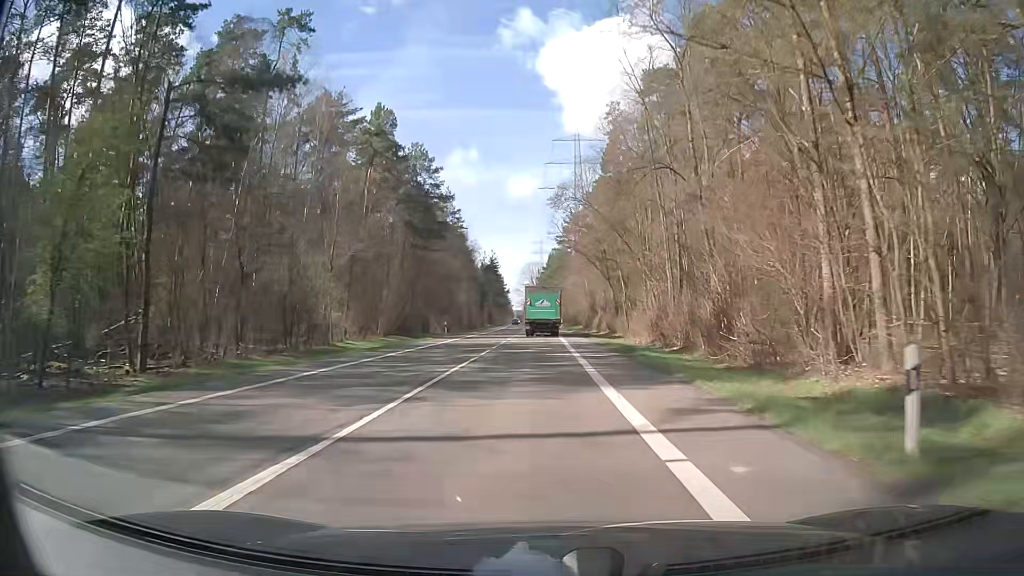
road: secondary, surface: asphalt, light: Day
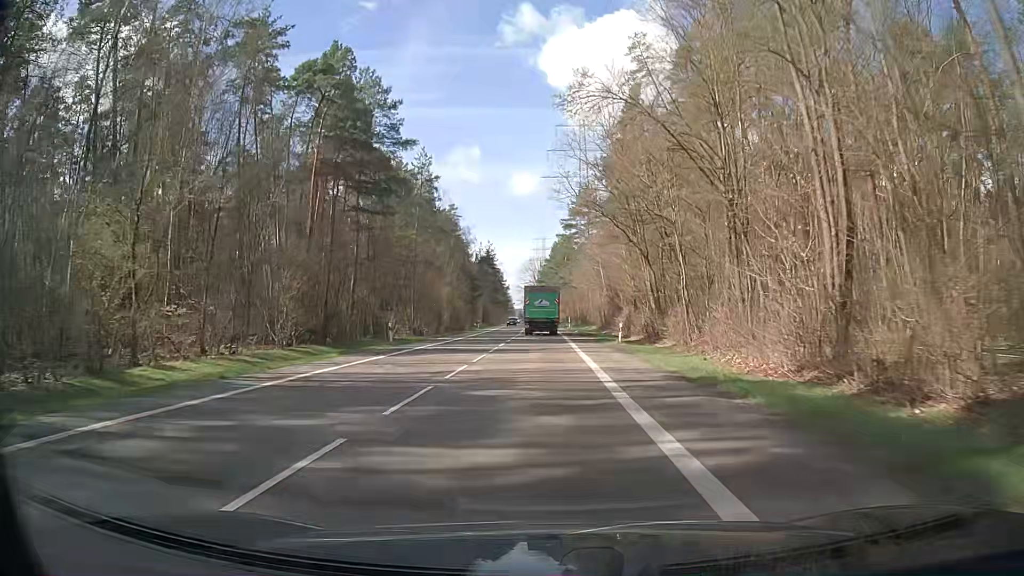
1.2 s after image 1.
(-0.2, +21.6) m; 0°
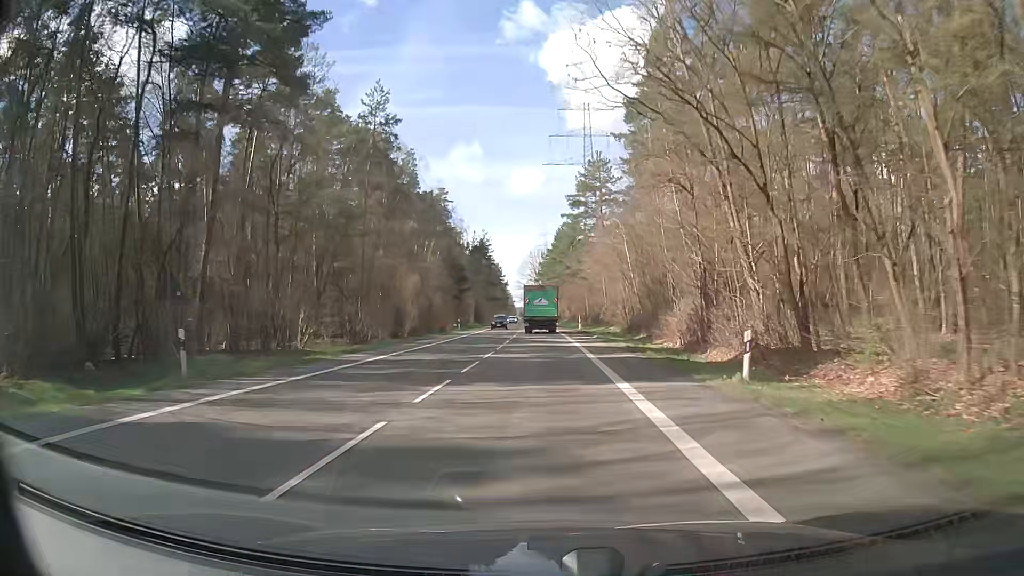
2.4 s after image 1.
(0.0, +21.6) m; 0°
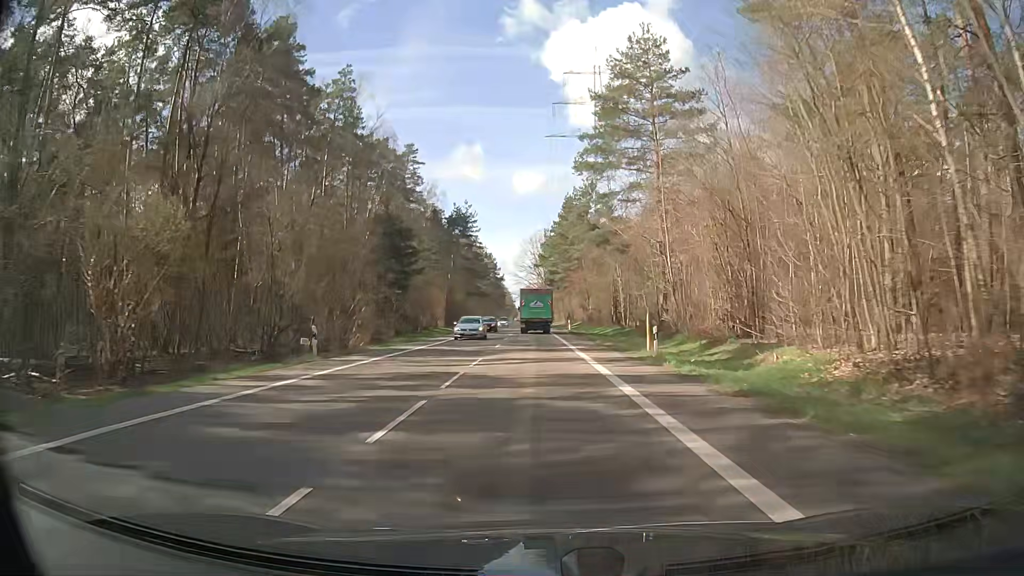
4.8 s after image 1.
(-0.2, +43.2) m; -1°
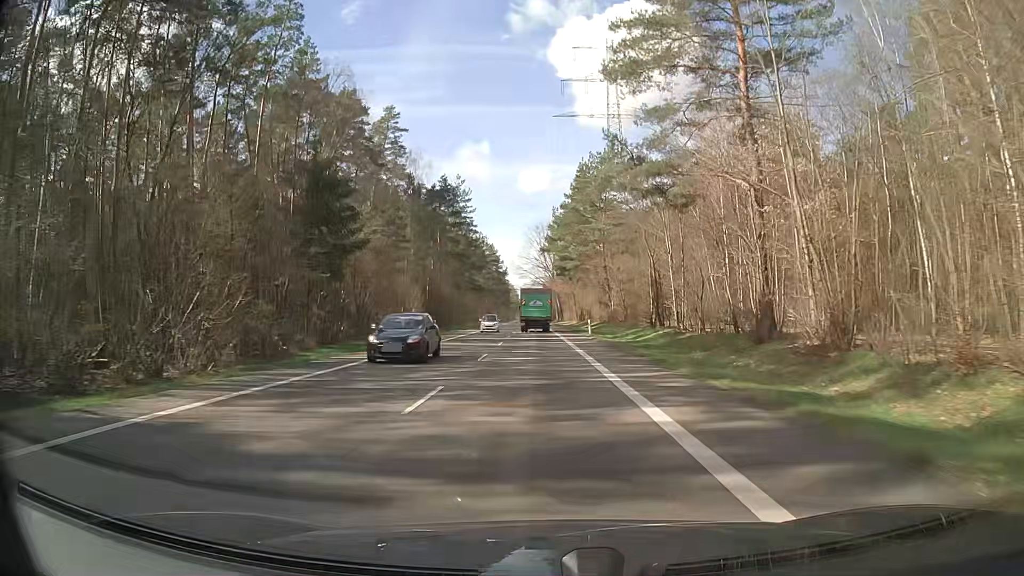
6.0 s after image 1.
(+0.2, +21.5) m; 0°
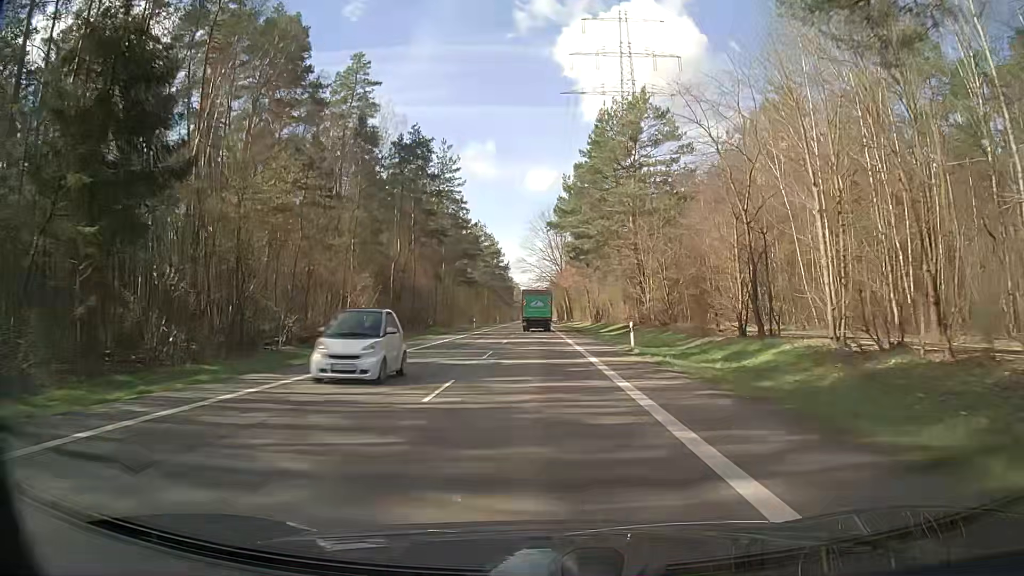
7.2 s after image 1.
(+0.1, +21.5) m; -1°
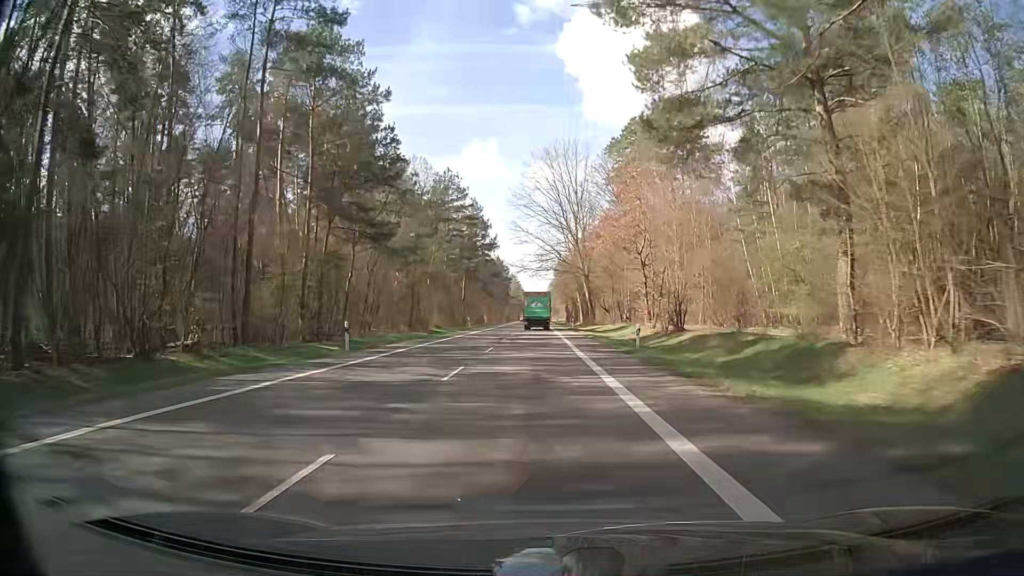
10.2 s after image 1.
(+0.2, +53.7) m; 0°
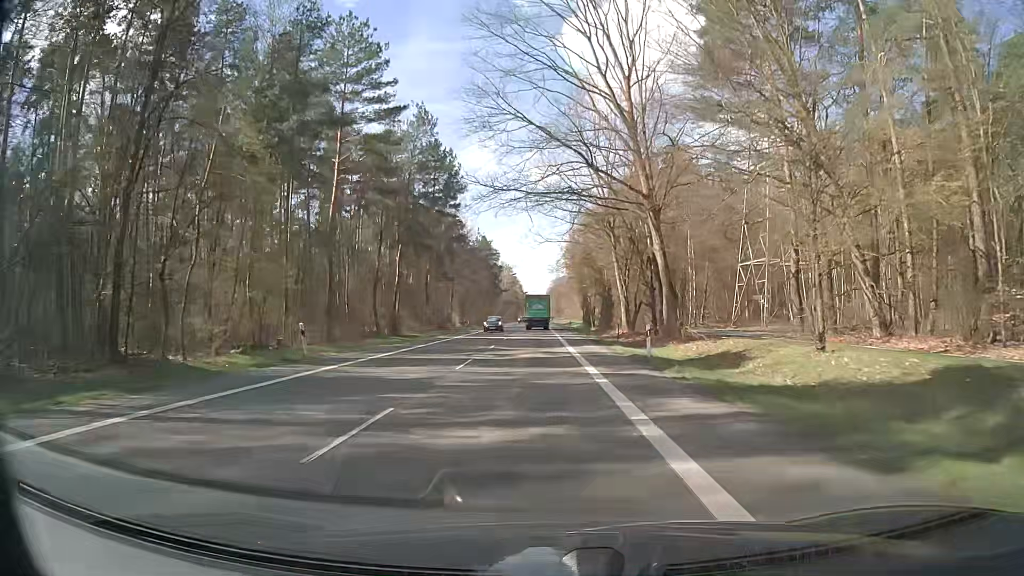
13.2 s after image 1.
(-0.1, +53.7) m; 0°
(0, +10) (0, +20) (0, +30) (0, +40) (0, +50) (0, +60) (0, +70) (0, +80) (-1, +90) (-1, +100) m
